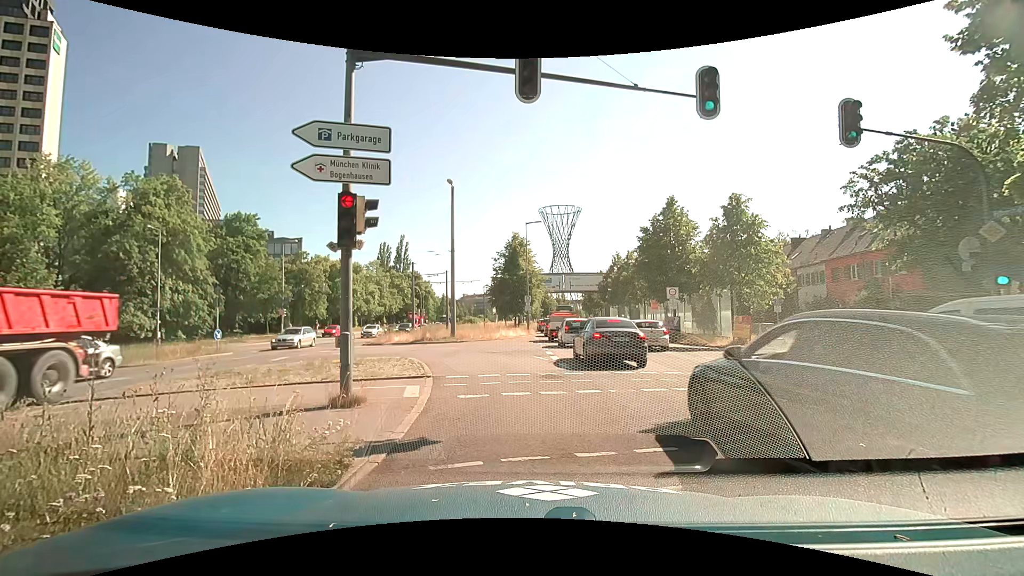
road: primary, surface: asphalt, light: Day
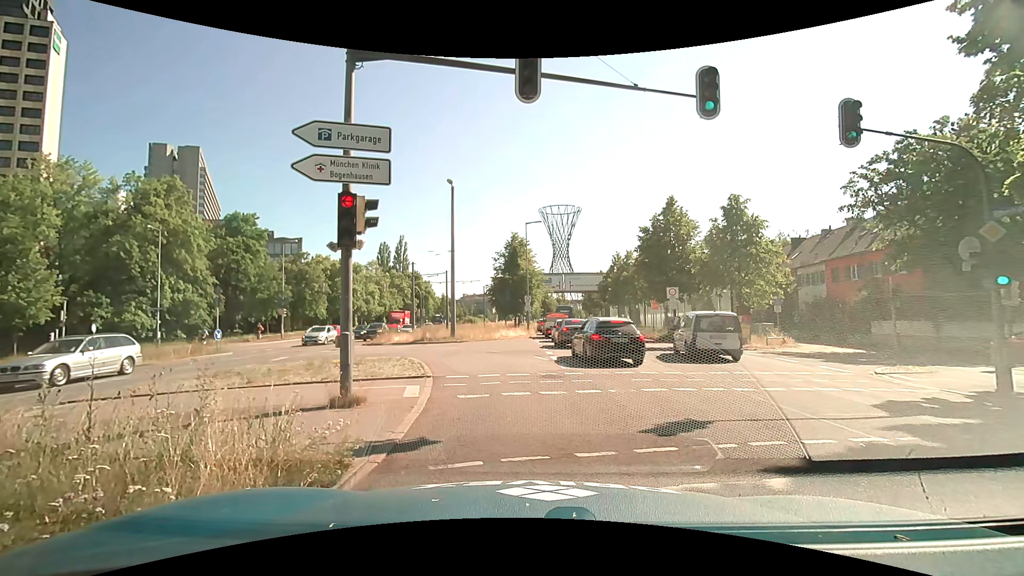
(0.0, 0.0) m; 0°
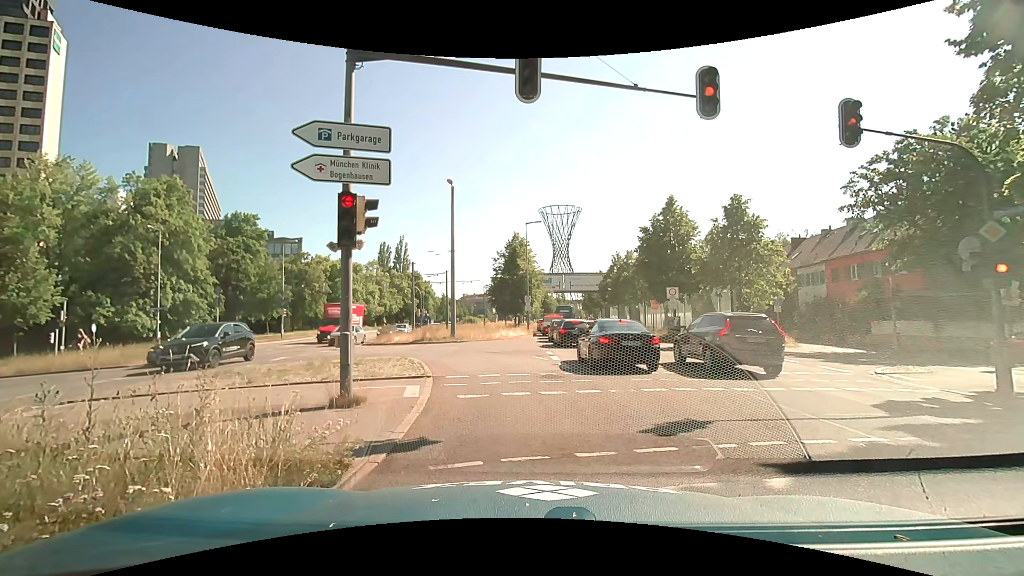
(0.0, 0.0) m; 0°
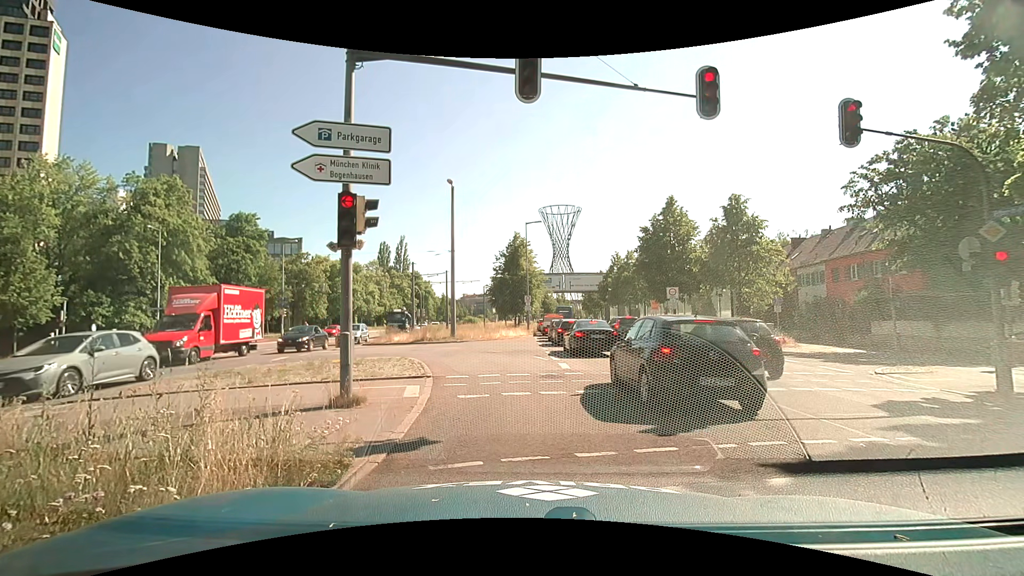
(0.0, 0.0) m; 0°
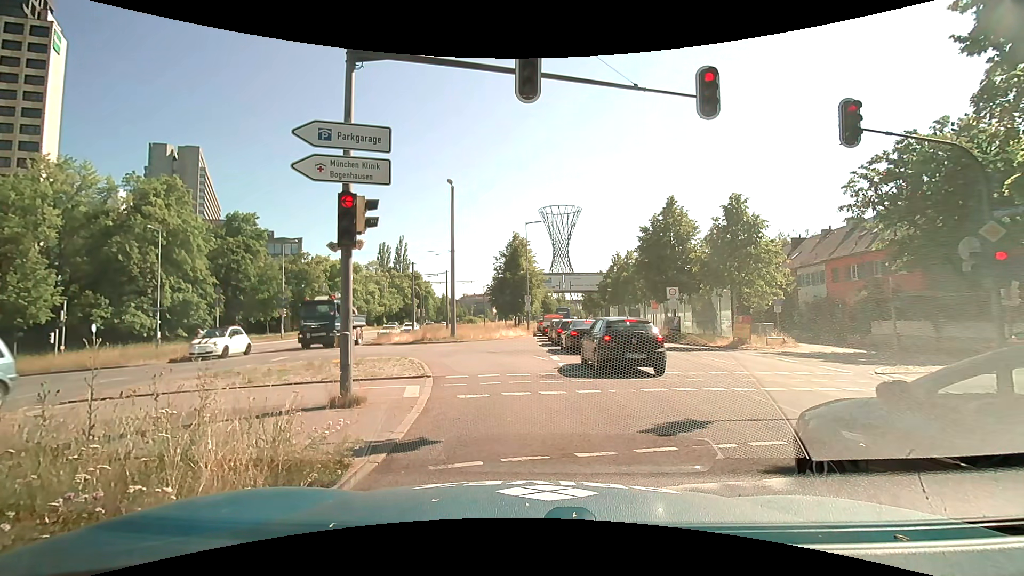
(0.0, 0.0) m; 0°
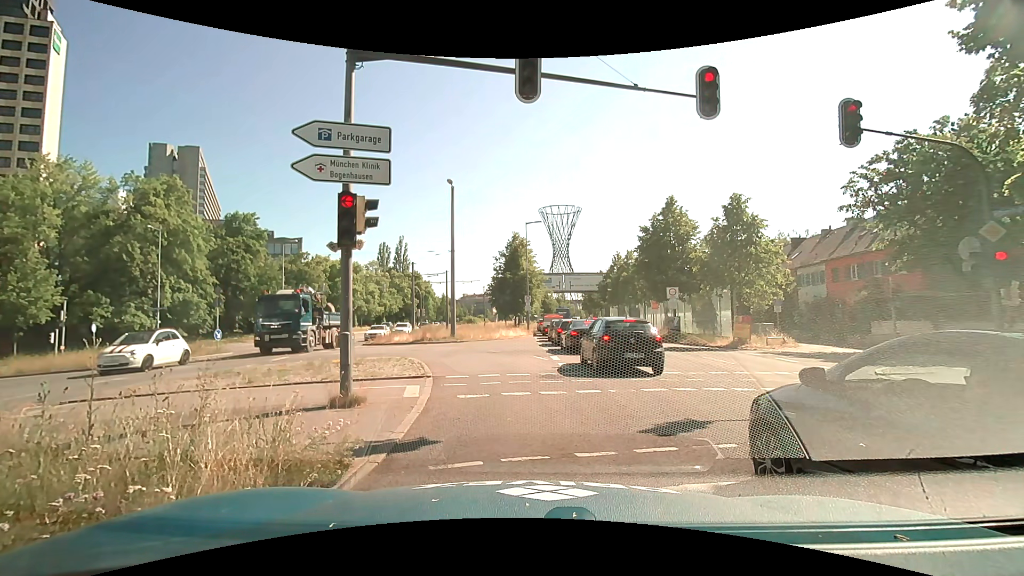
(0.0, 0.0) m; 0°
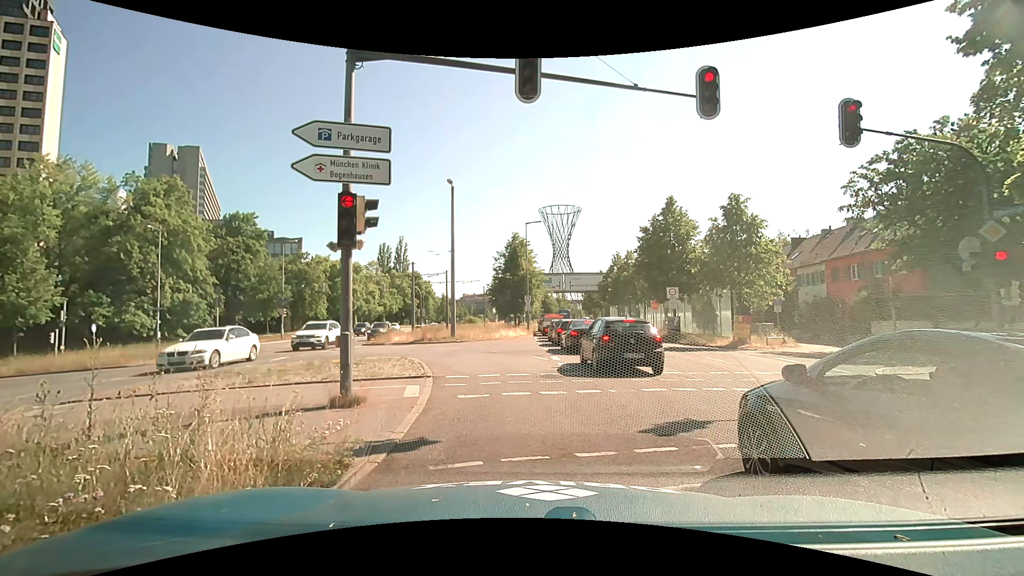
(0.0, 0.0) m; 0°
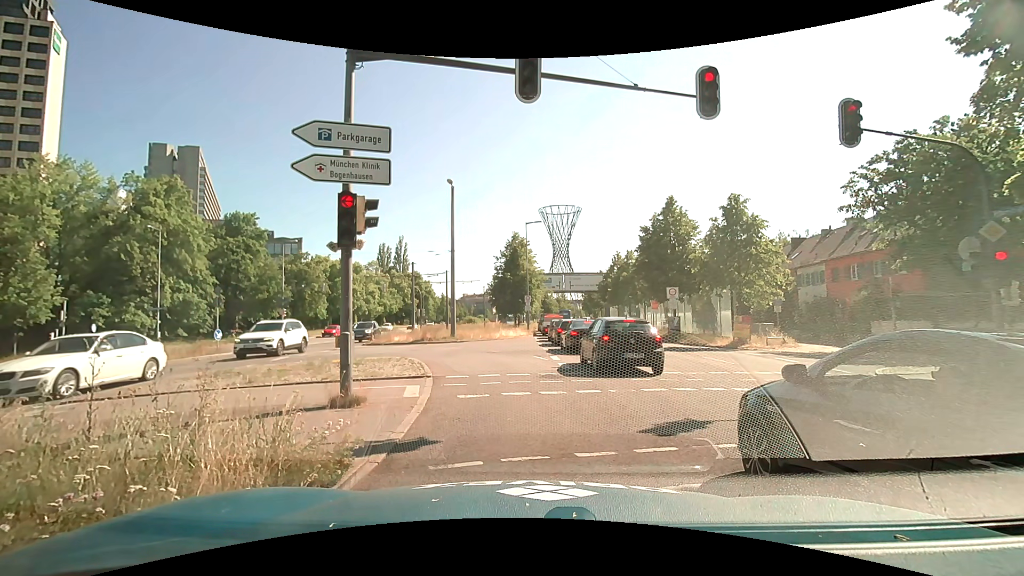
(0.0, 0.0) m; 0°
(0, +10) (-3, +20) (-9, +27) (-18, +33) (-28, +34) (-37, +32) (-47, +30) (-57, +28) (-67, +27) (-77, +25) m
